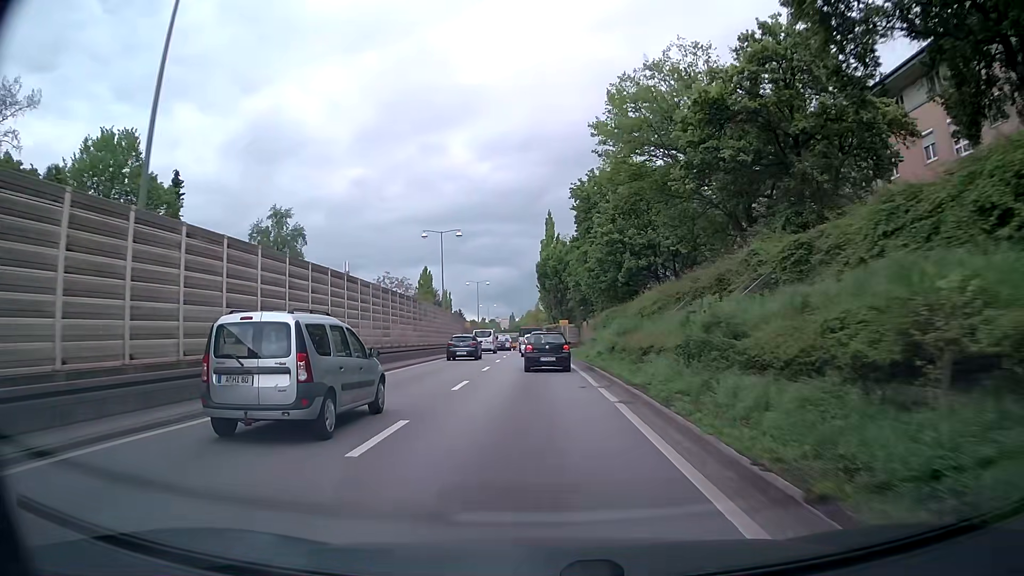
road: trunk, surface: asphalt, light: Day
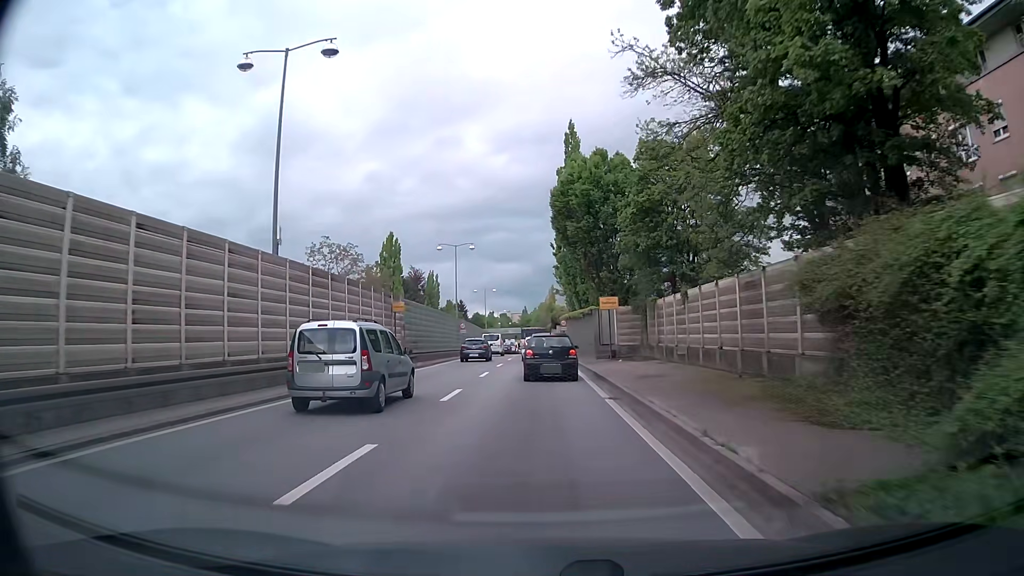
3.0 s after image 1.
(+0.1, +38.2) m; 0°
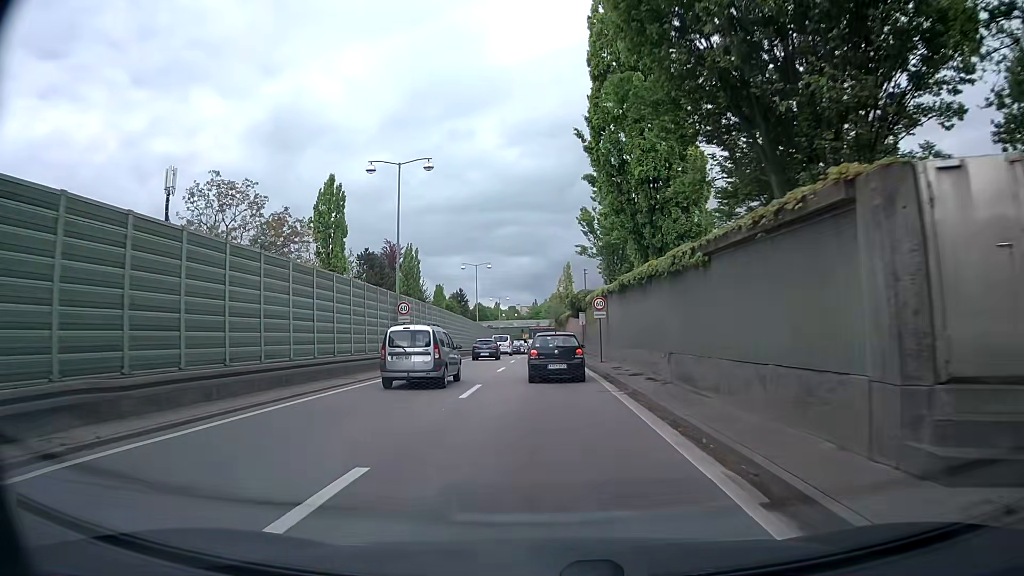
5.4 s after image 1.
(-0.4, +29.4) m; -1°
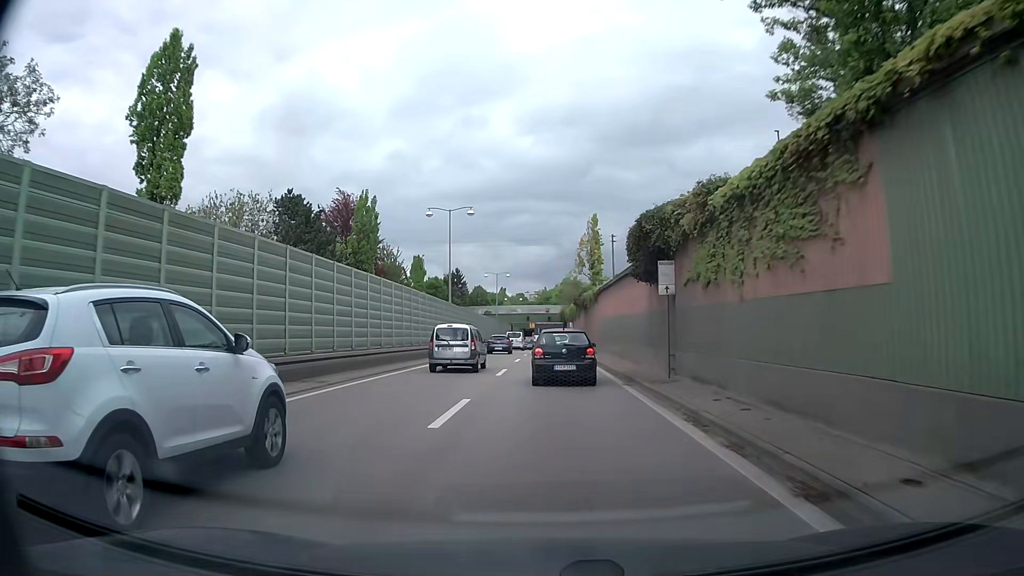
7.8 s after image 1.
(-0.1, +29.5) m; -1°
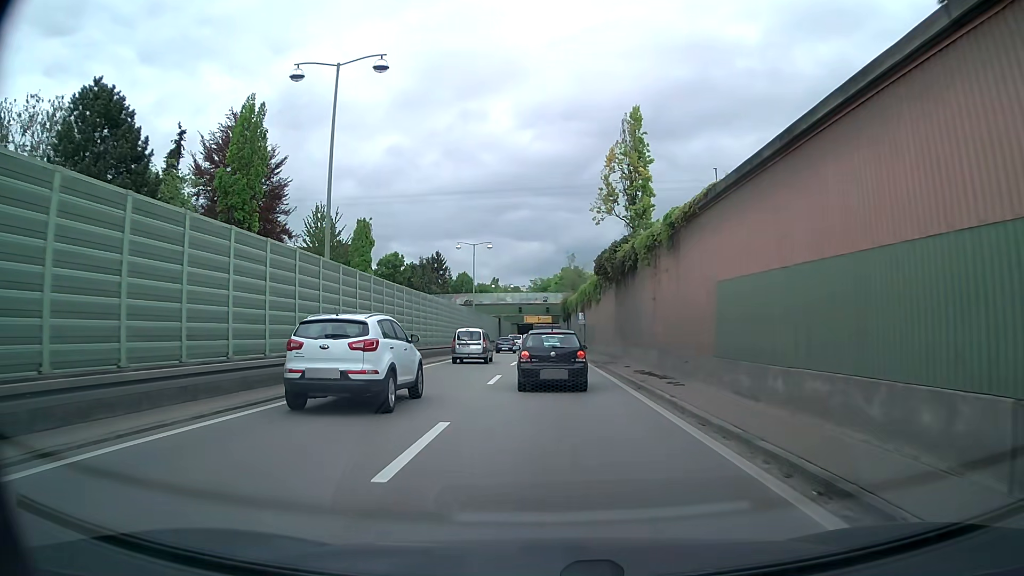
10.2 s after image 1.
(+0.1, +27.3) m; 0°
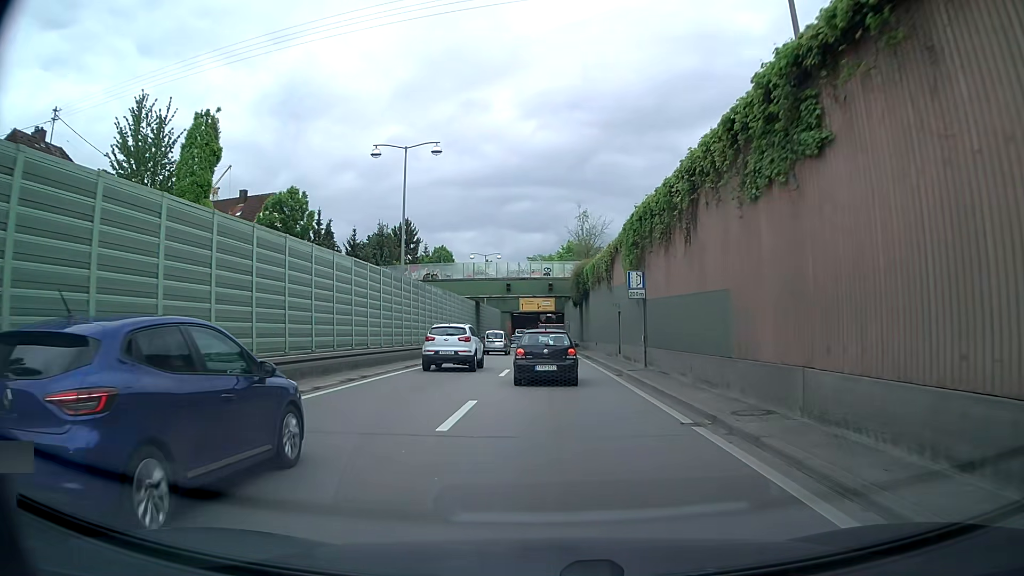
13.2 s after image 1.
(0.0, +33.0) m; 0°
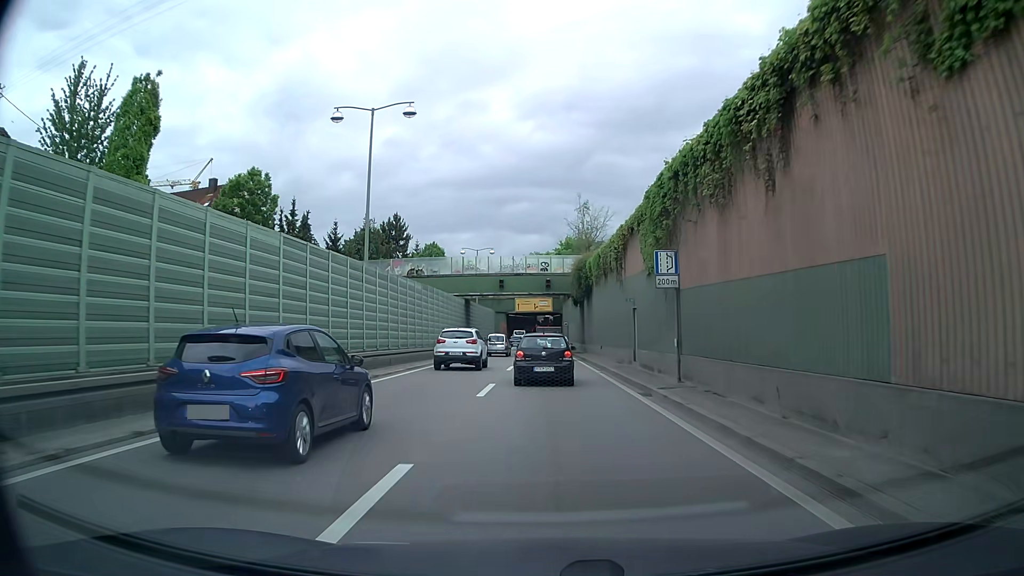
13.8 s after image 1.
(0.0, +6.2) m; 0°
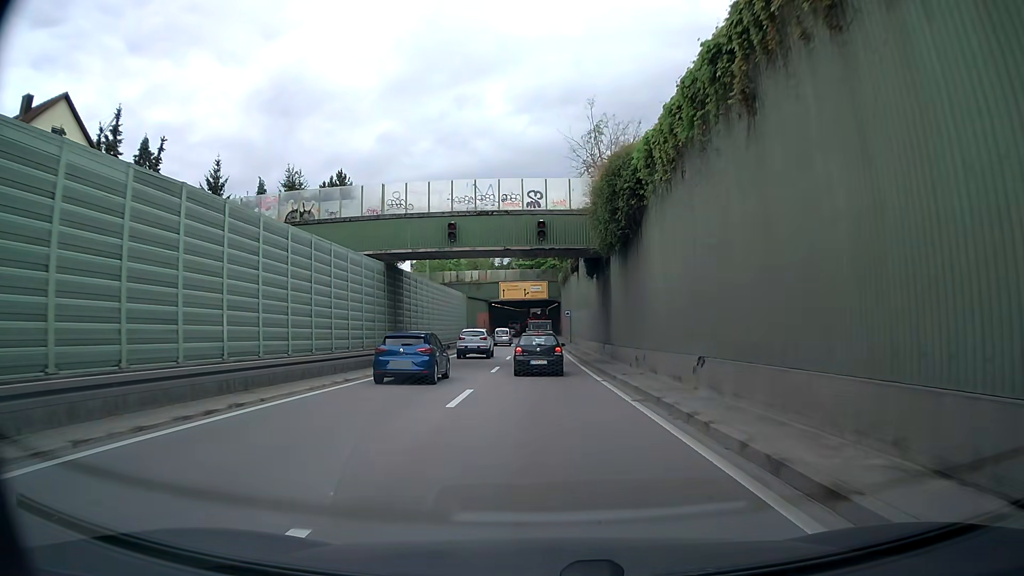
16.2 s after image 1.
(+0.1, +26.7) m; +1°
(0, +10) (0, +20) (0, +30) (0, +40) (-1, +50) (-1, +60) (-1, +70) (-1, +80) (-1, +90) (-1, +100) m
